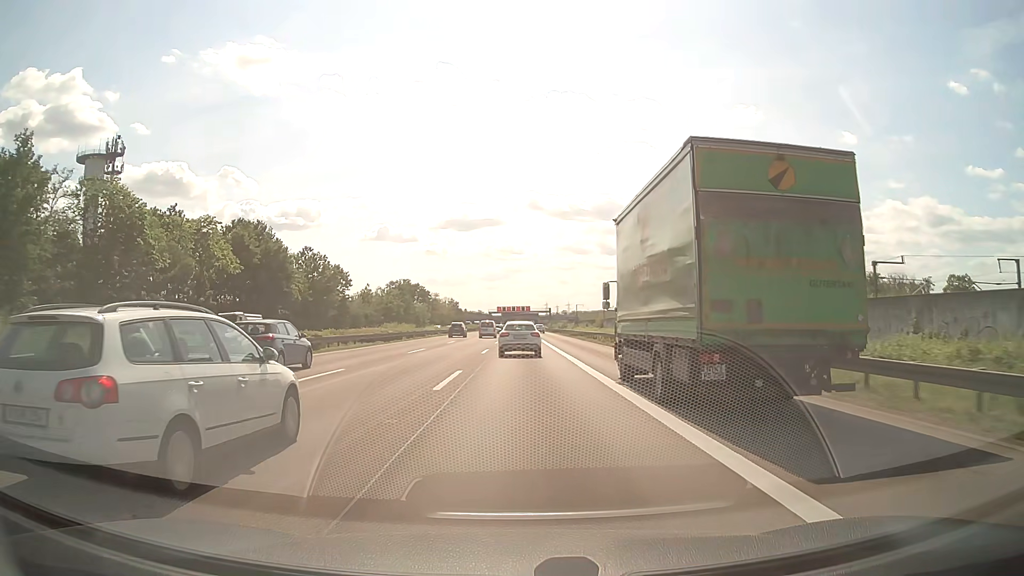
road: motorway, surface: asphalt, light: Day
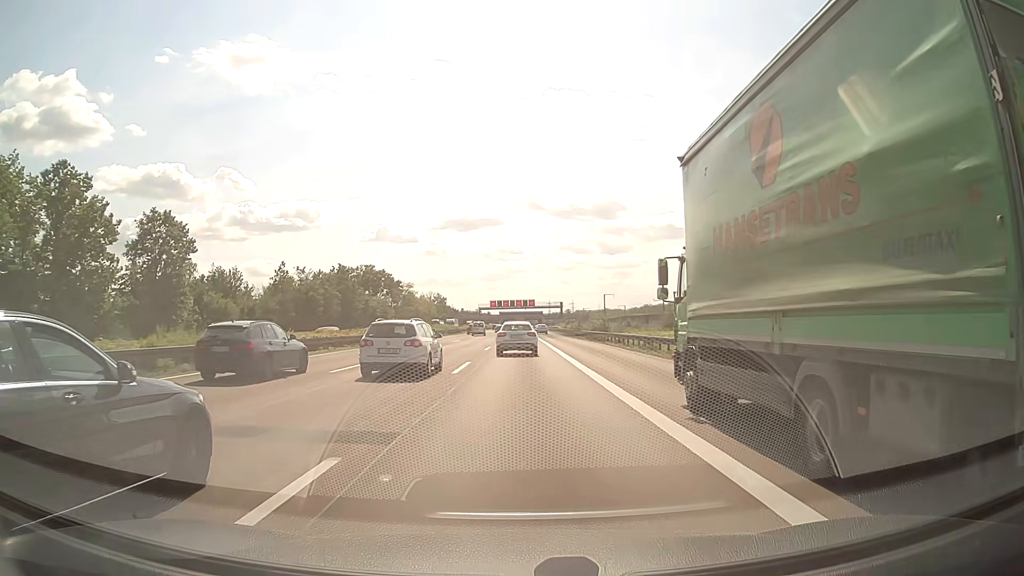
(+0.4, +67.2) m; 0°
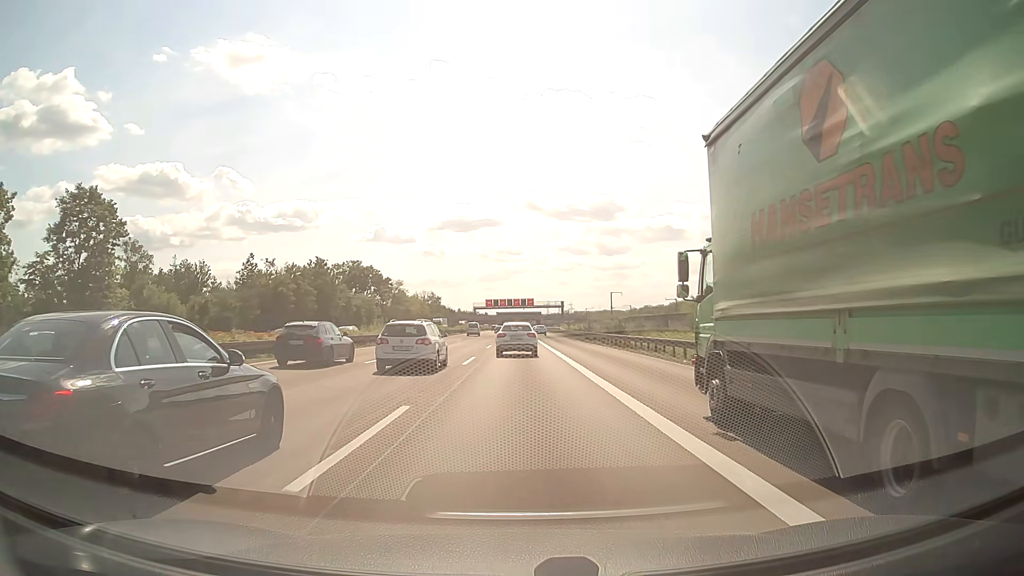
(0.0, +13.6) m; 0°
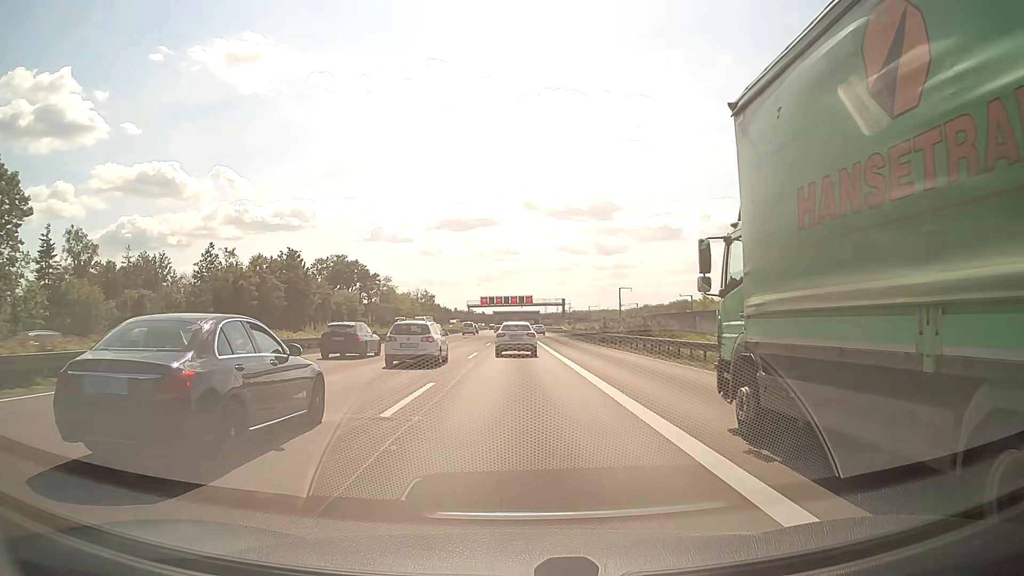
(+0.1, +13.7) m; 0°
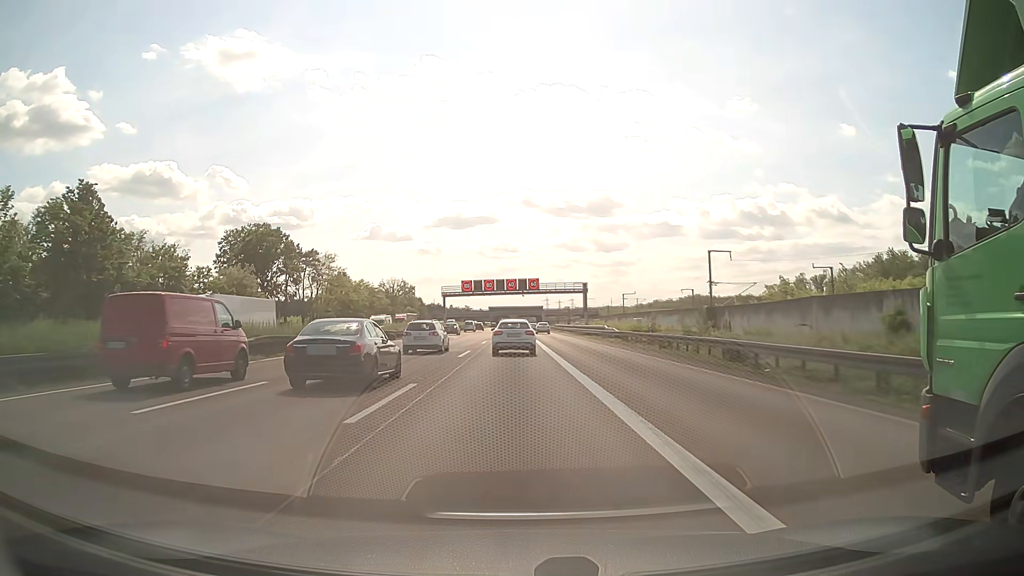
(+0.1, +54.9) m; 0°
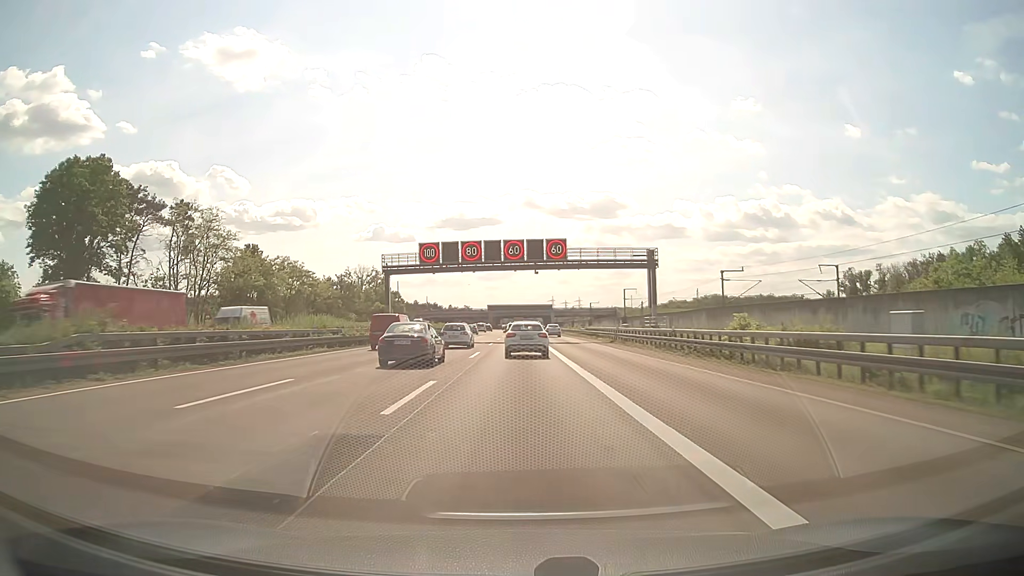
(-0.2, +53.0) m; 0°
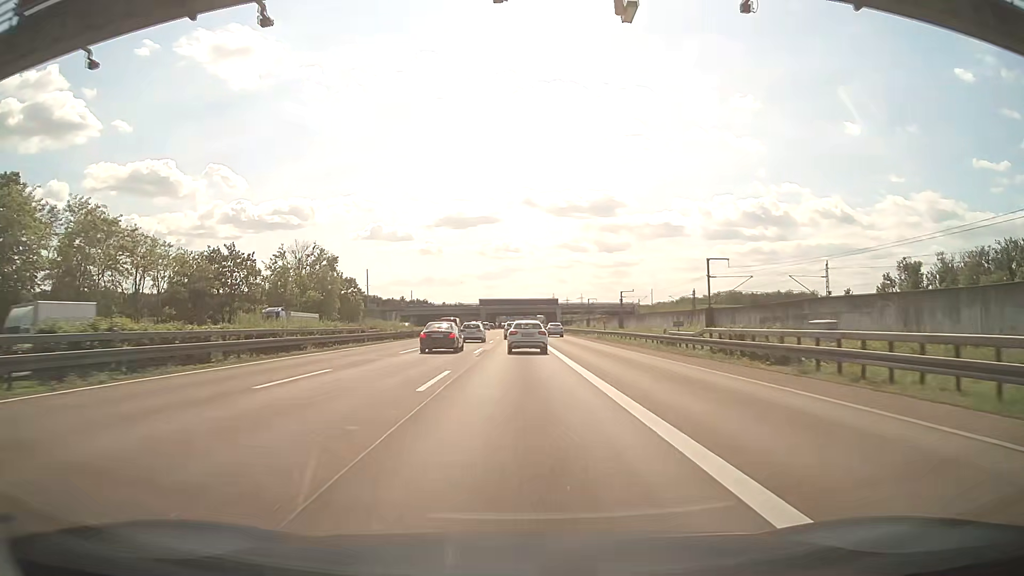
(+0.2, +50.6) m; 0°
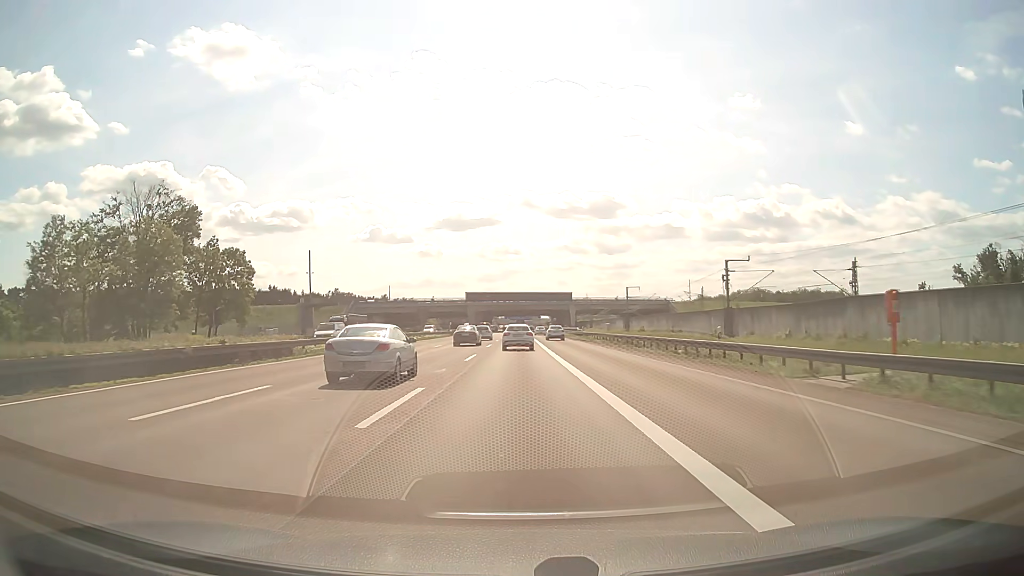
(-0.1, +58.7) m; 0°
(0, +10) (0, +20) (0, +30) (0, +40) (0, +50) (0, +60) (0, +70) (0, +80) (0, +90) (0, +100) m
